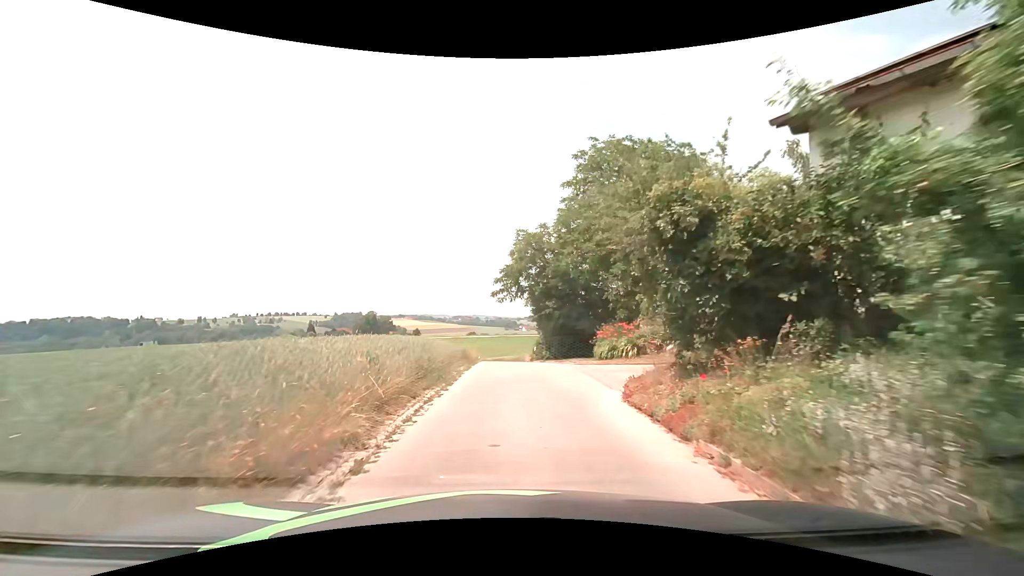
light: Day
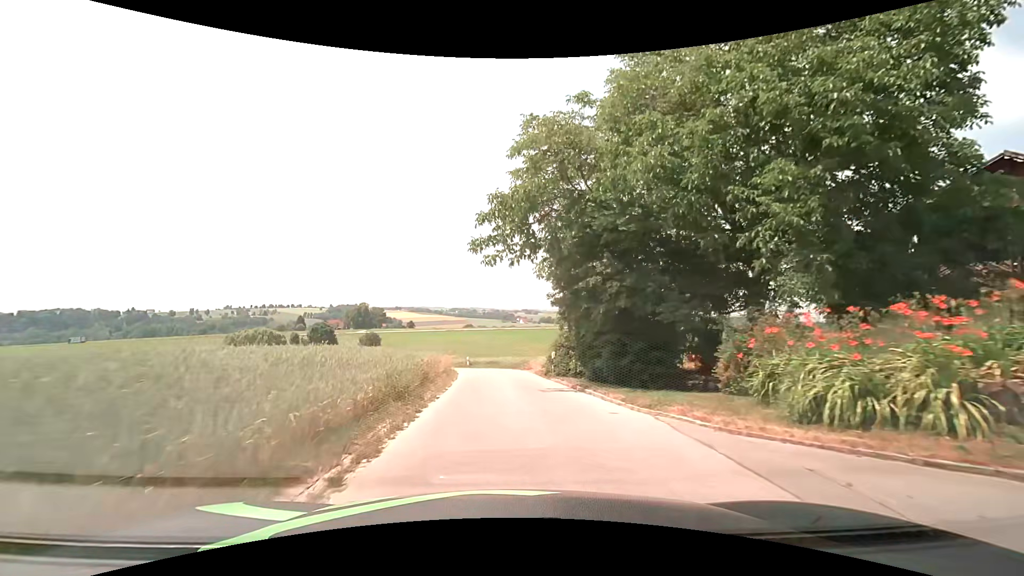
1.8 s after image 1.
(0.0, +15.4) m; 0°
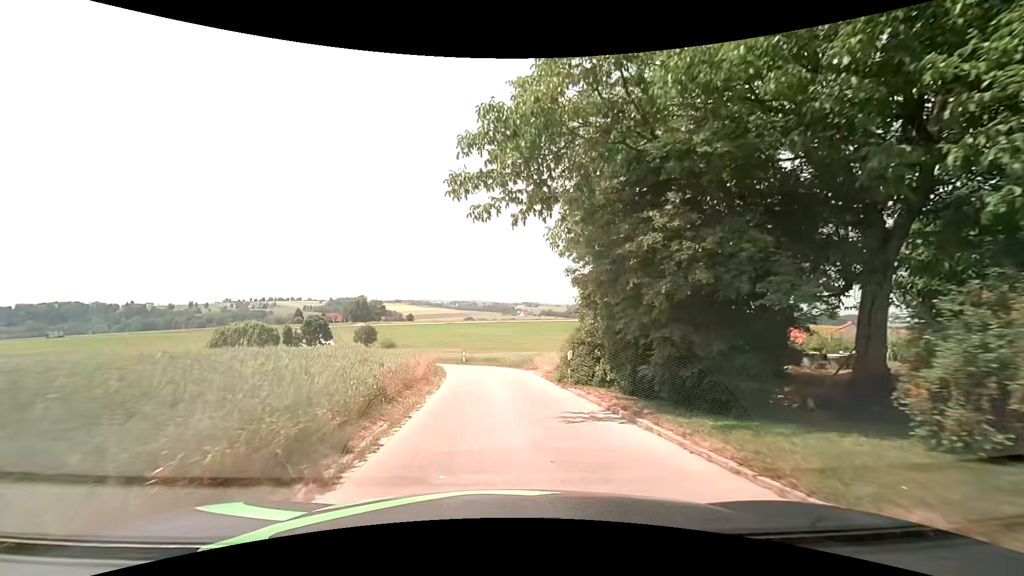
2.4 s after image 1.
(0.0, +5.2) m; +1°
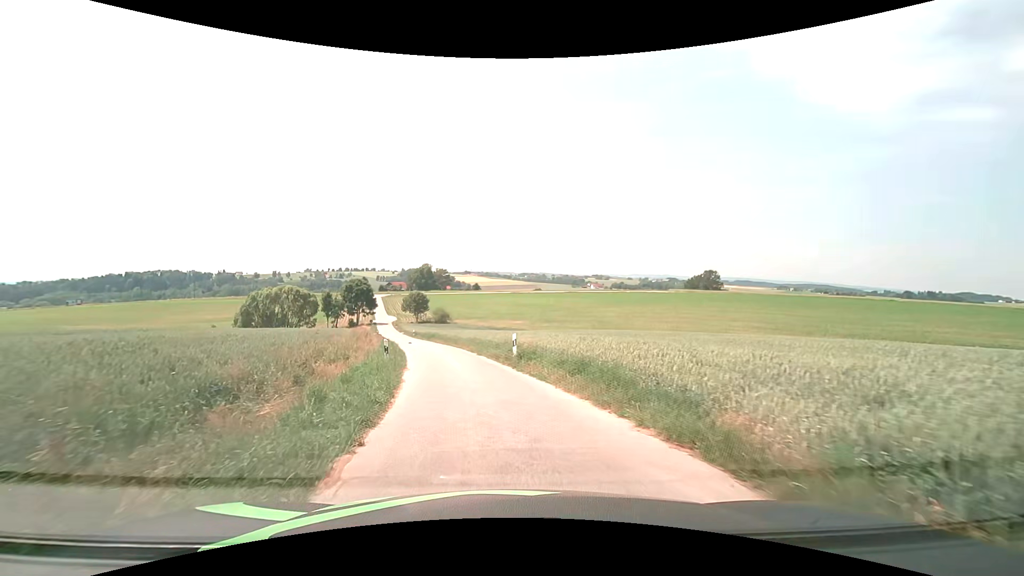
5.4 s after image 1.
(-1.4, +26.2) m; -8°
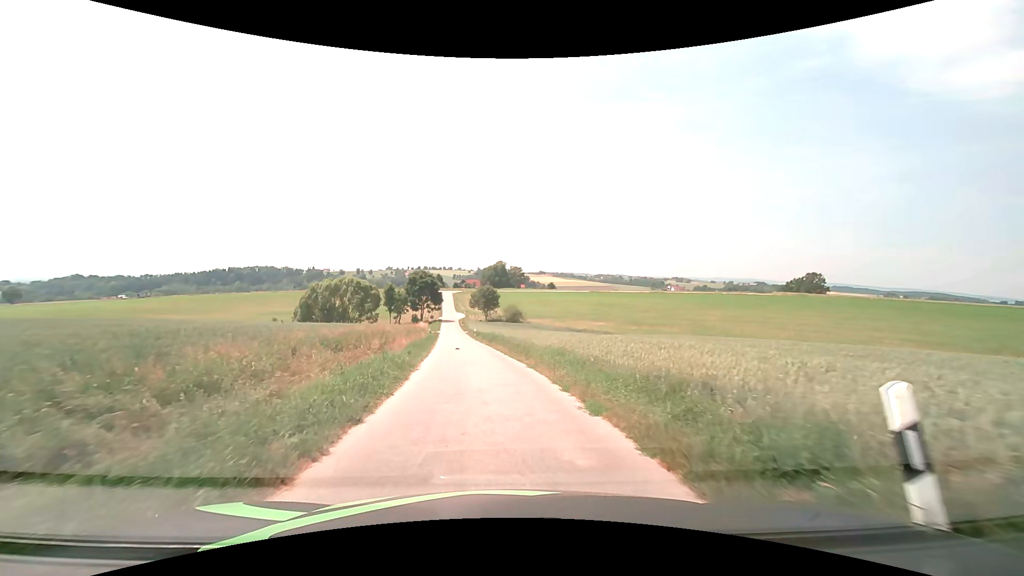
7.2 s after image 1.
(-1.2, +15.6) m; -8°
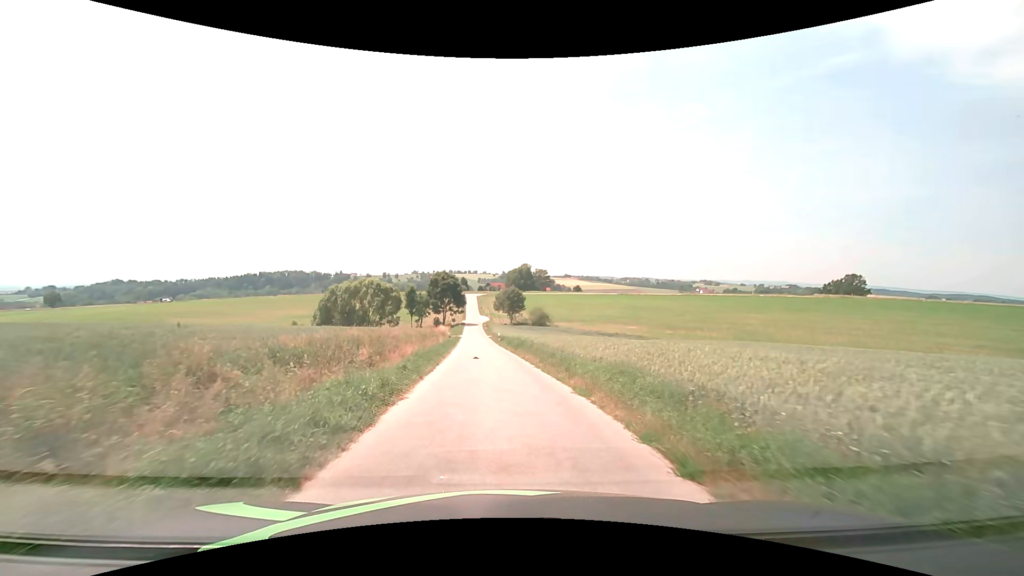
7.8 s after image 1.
(-0.1, +5.5) m; -3°
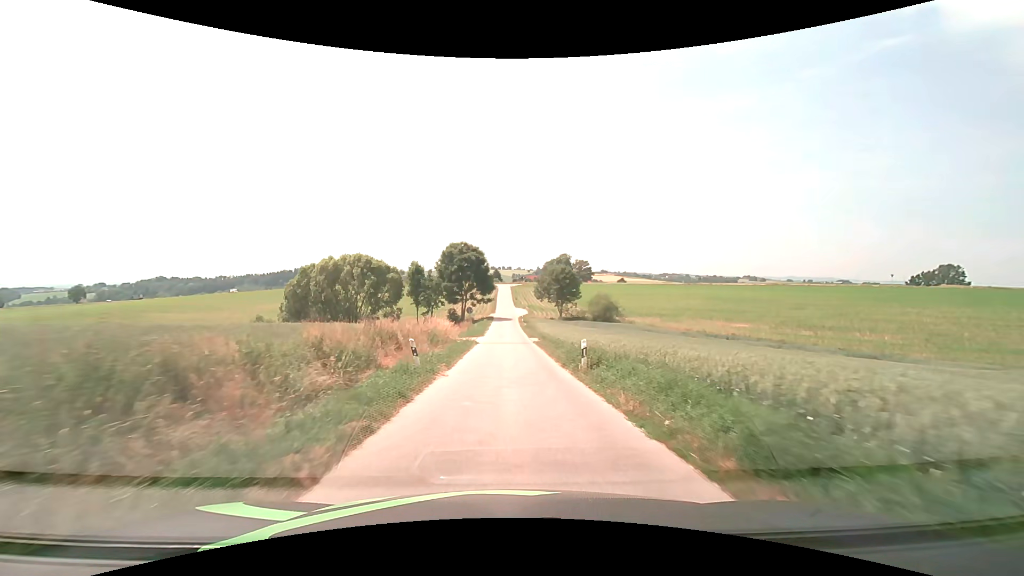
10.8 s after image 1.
(-2.0, +33.2) m; -4°
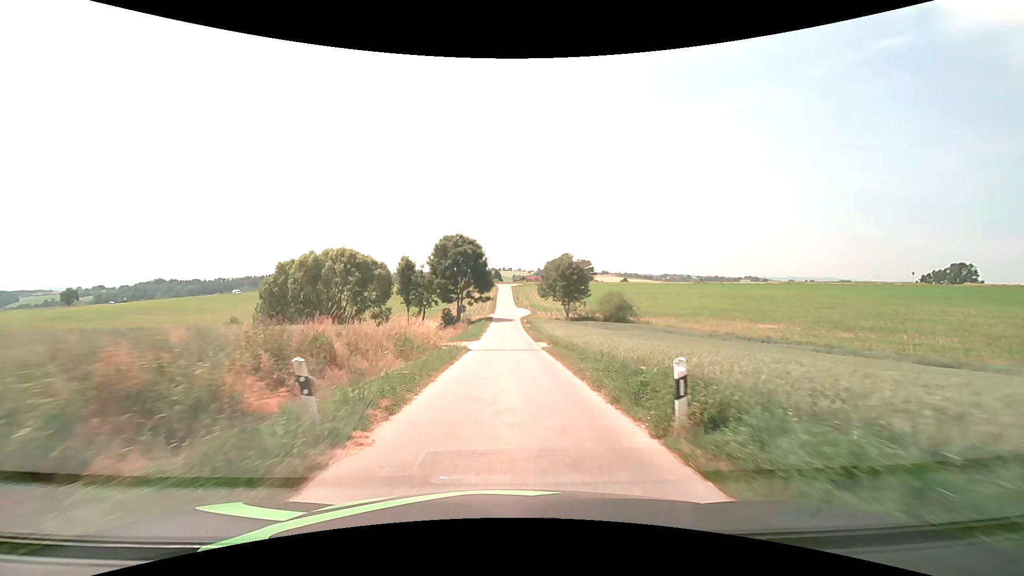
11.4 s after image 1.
(0.0, +7.4) m; 0°
(0, +10) (0, +20) (0, +30) (0, +40) (0, +50) (0, +60) (0, +70) (0, +80) (0, +90) (0, +100) m
